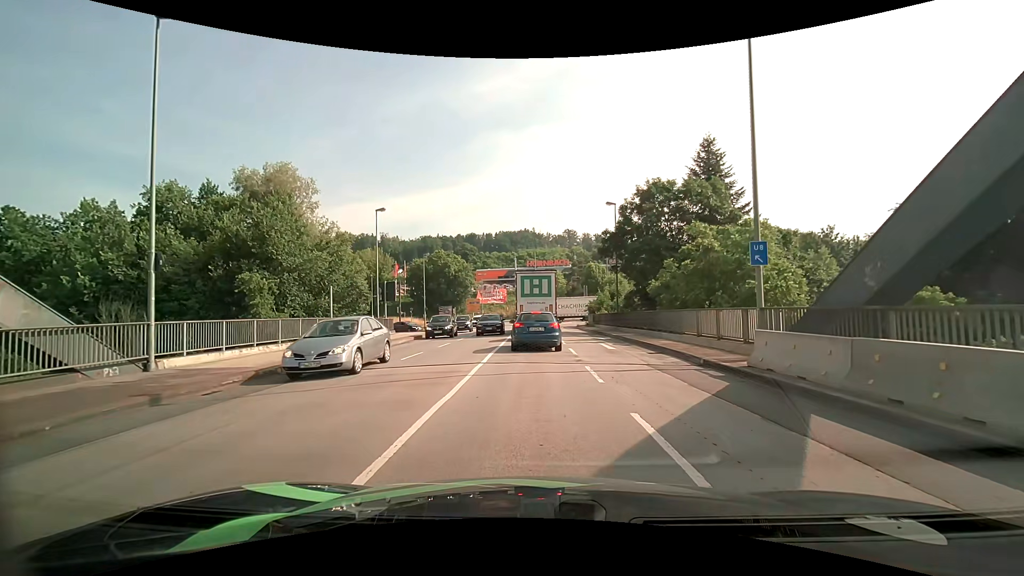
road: primary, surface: asphalt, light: Day
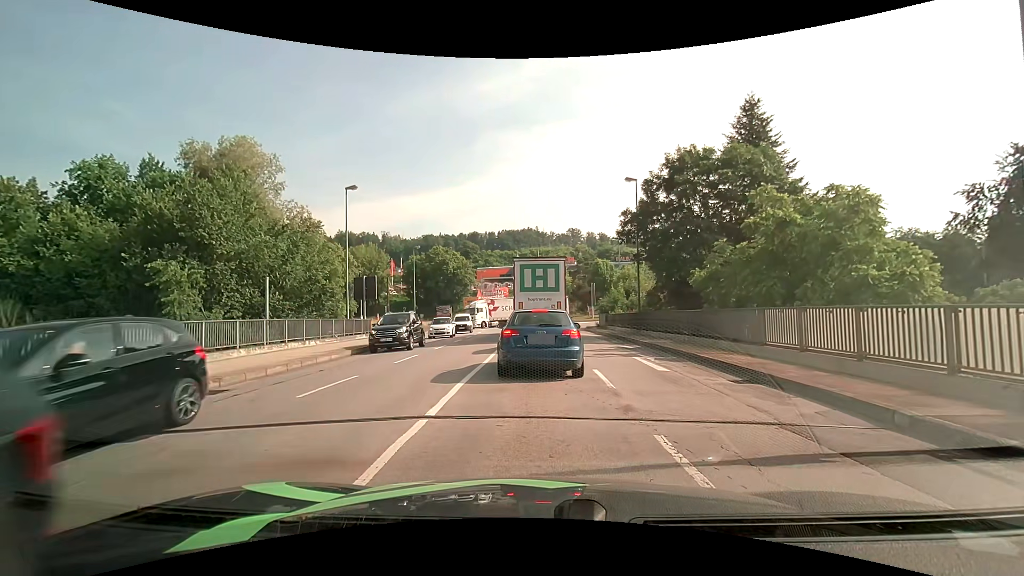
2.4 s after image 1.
(0.0, +7.0) m; -1°
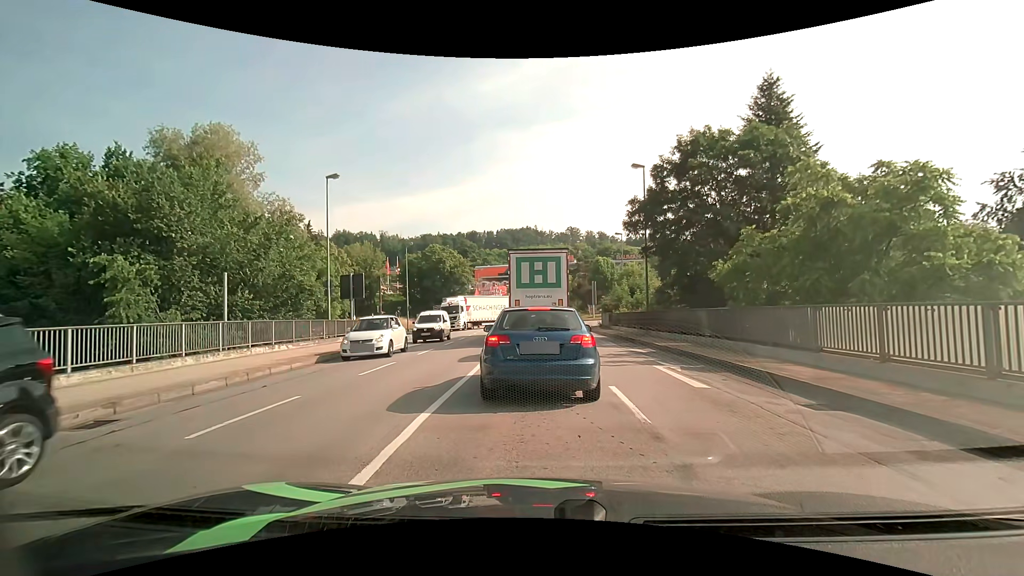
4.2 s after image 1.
(0.0, +2.7) m; -2°
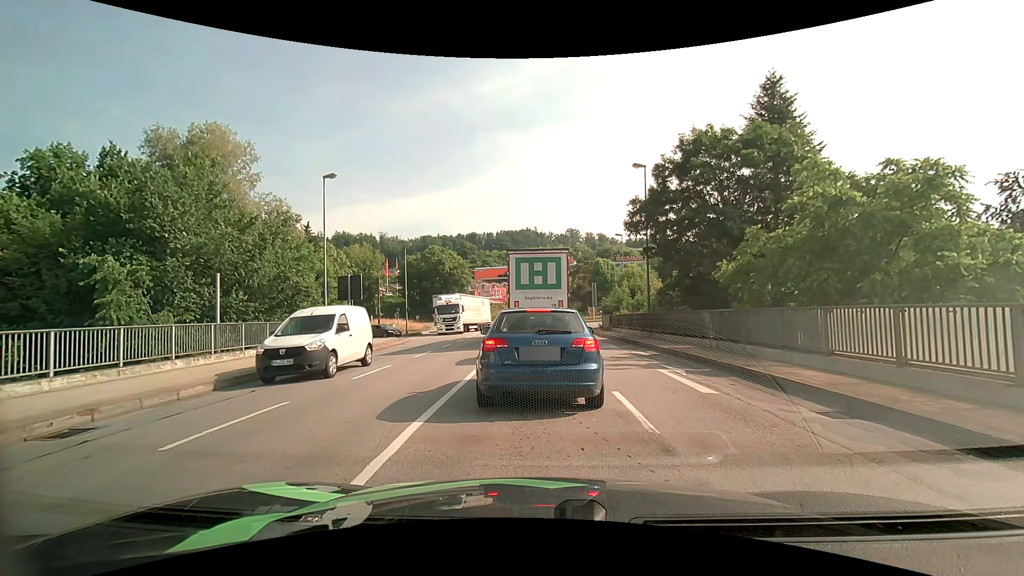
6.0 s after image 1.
(0.0, +0.5) m; 0°
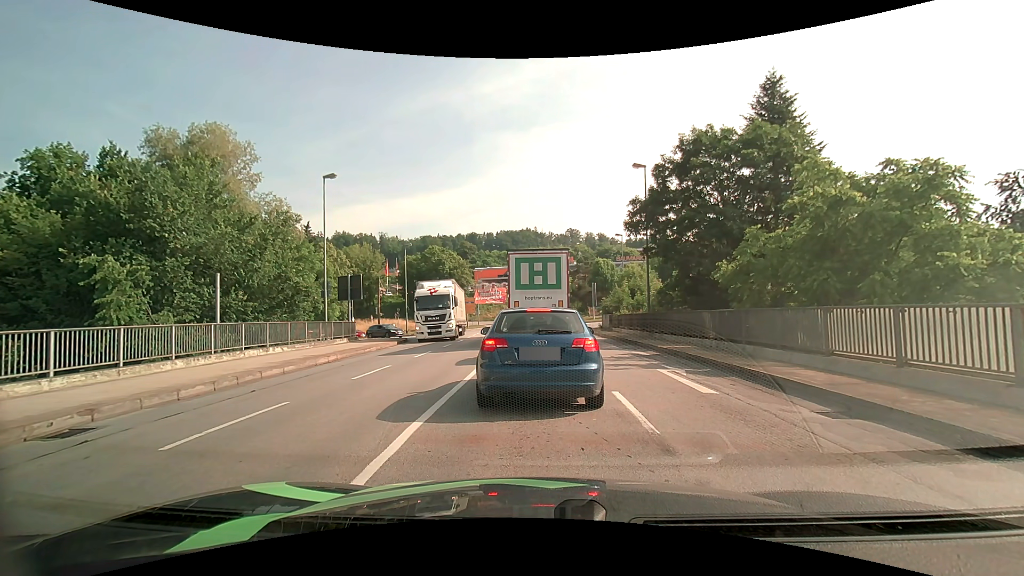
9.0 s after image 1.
(0.0, 0.0) m; 0°
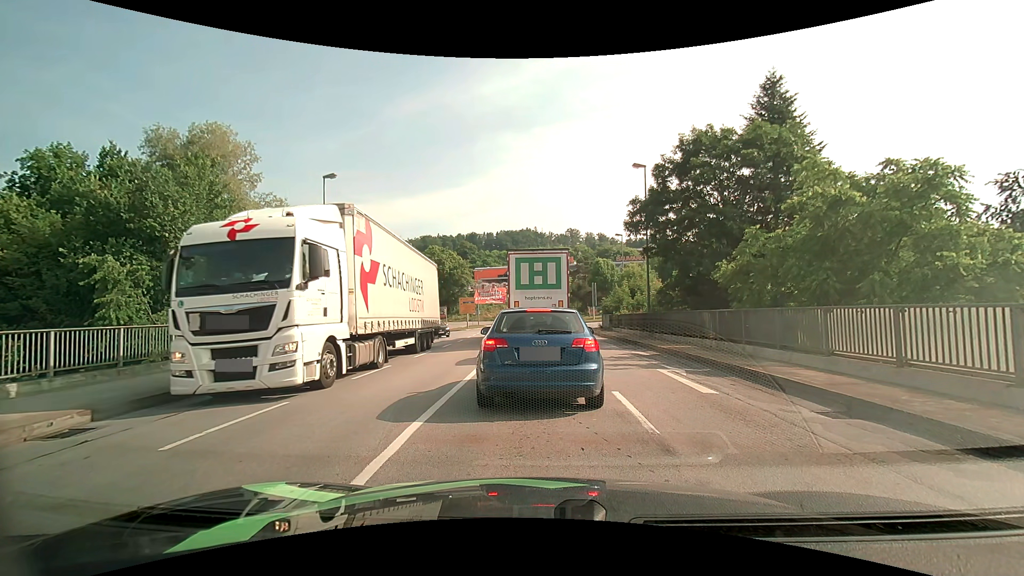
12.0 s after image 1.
(0.0, 0.0) m; 0°
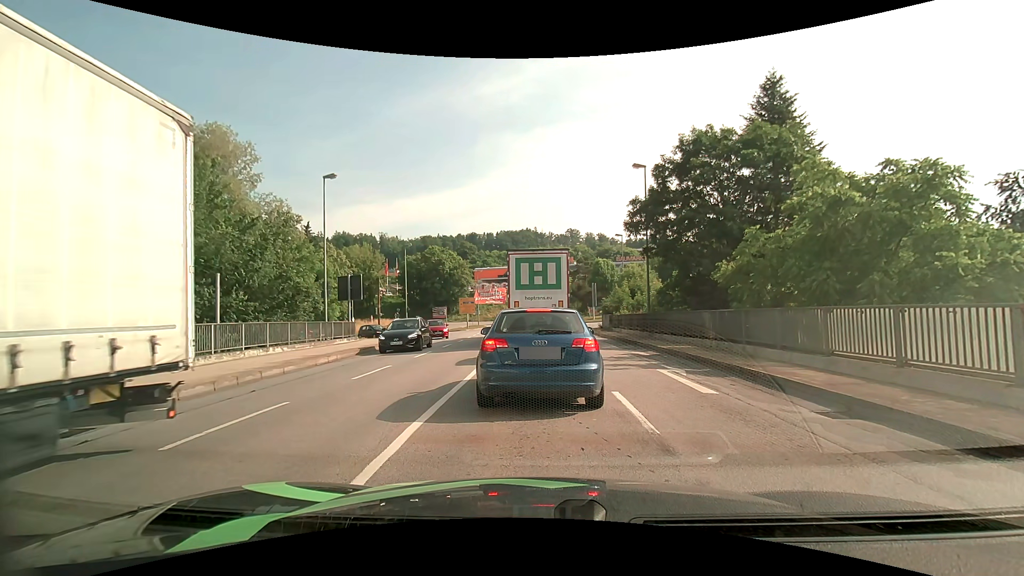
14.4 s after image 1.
(0.0, 0.0) m; 0°
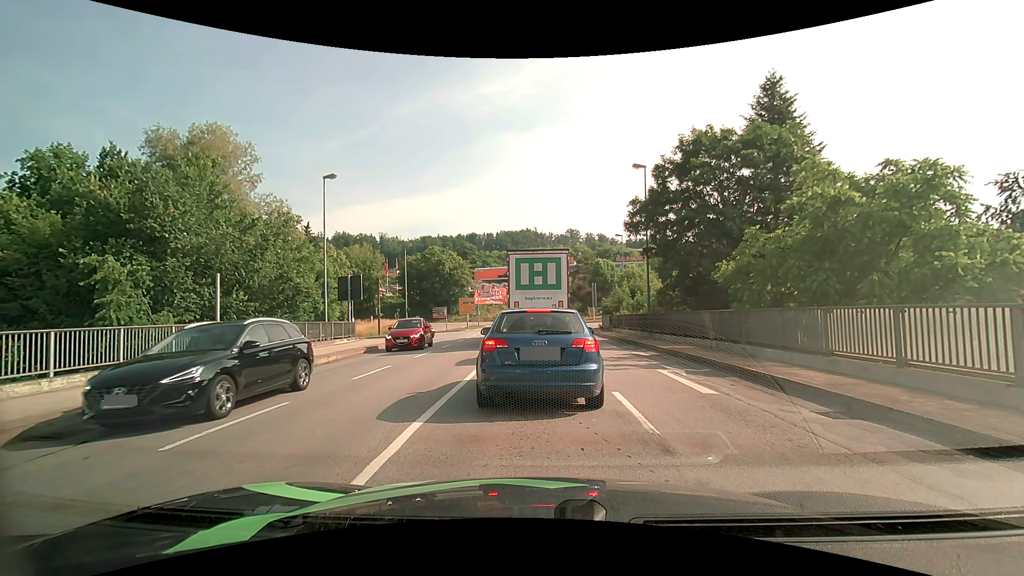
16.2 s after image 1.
(0.0, 0.0) m; 0°
(0, +10) (+1, +20) (+1, +30) (+1, +40) (+1, +50) (0, +60) (-5, +68) (-14, +72) (-24, +73) (-34, +73) m
